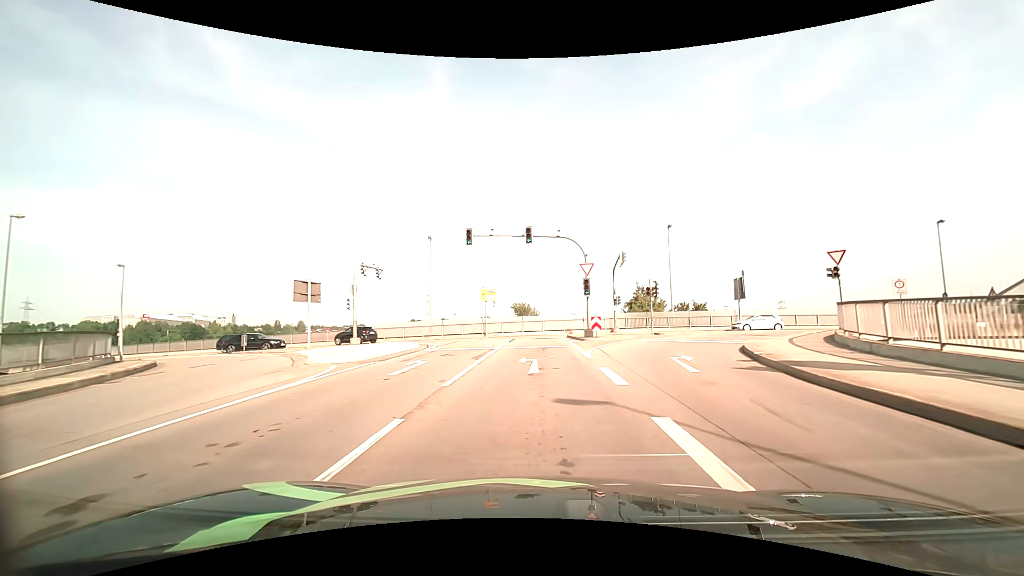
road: primary_link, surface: asphalt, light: Day
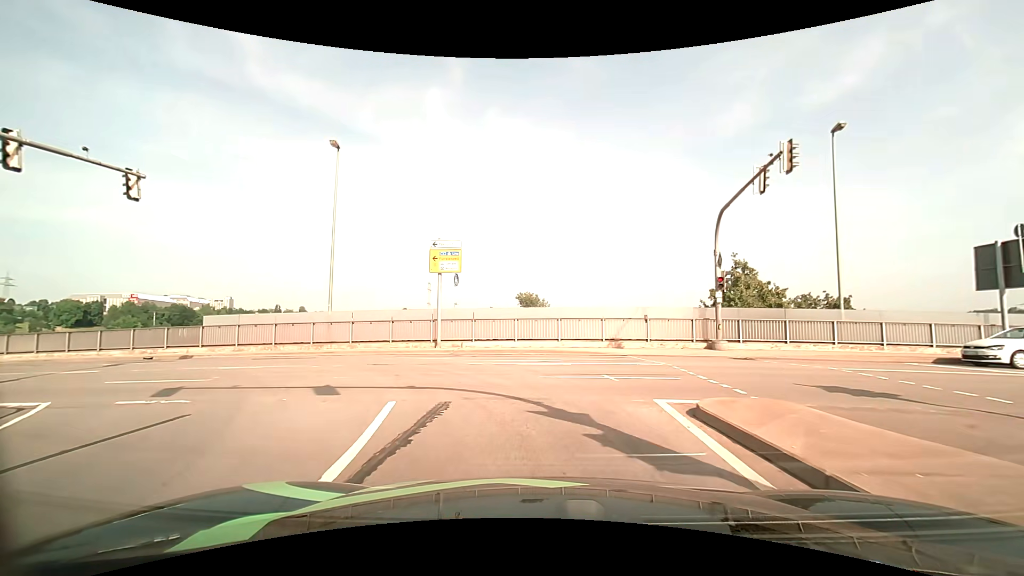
(0.0, +25.4) m; -1°
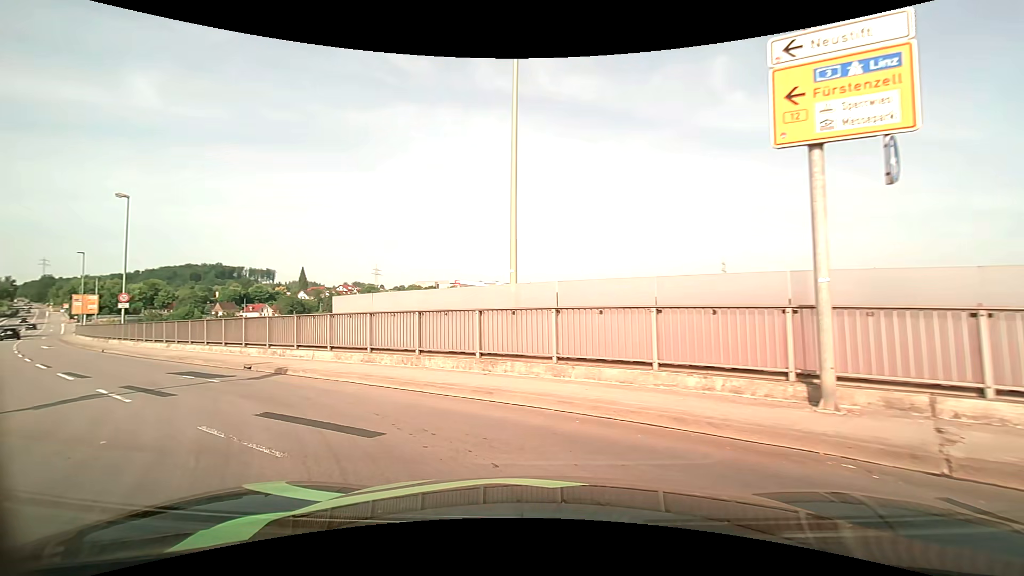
(-2.9, +15.1) m; -32°
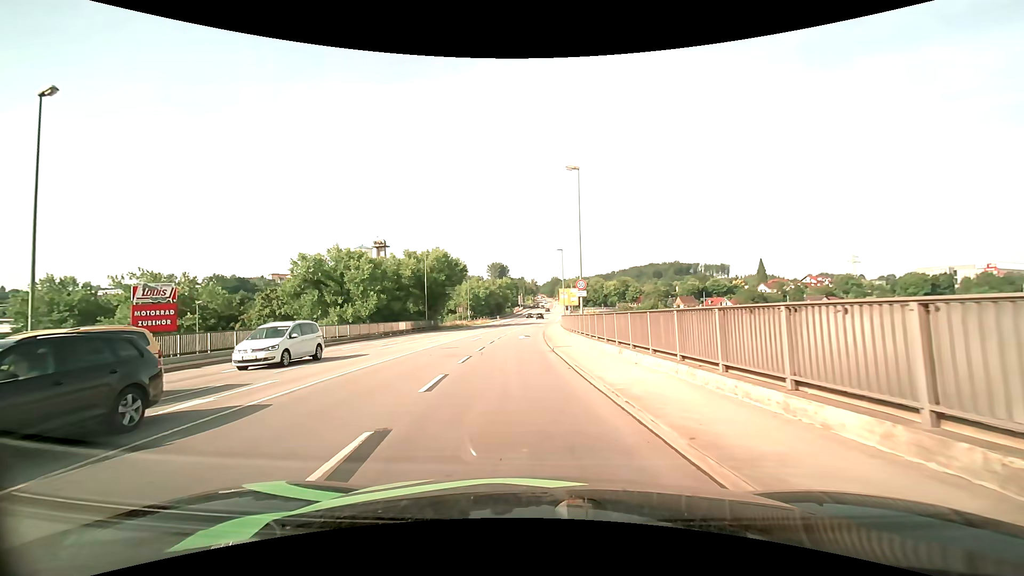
(-6.6, +12.1) m; -49°
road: primary
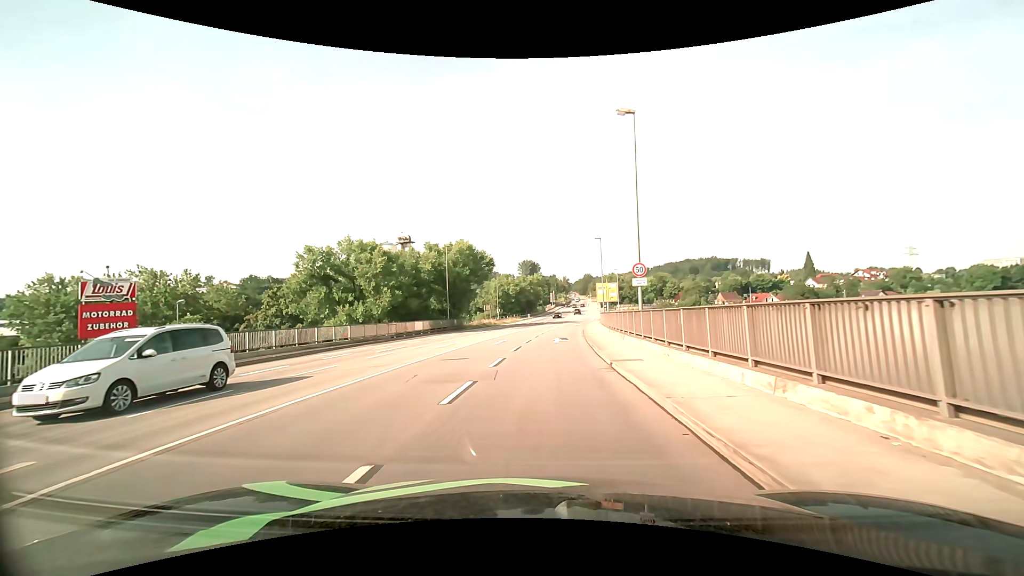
(-0.4, +7.8) m; -4°
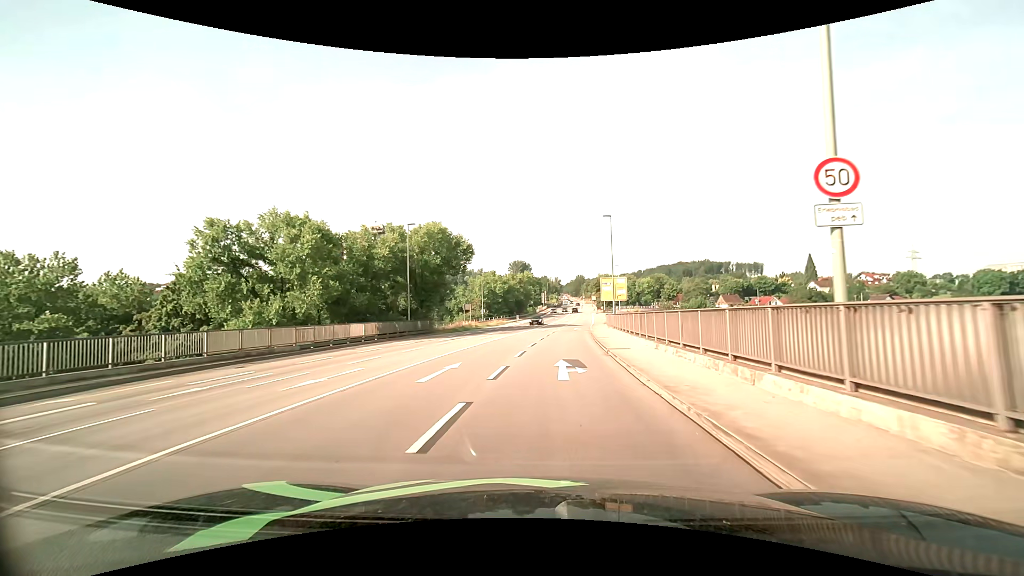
(+0.1, +15.0) m; +1°
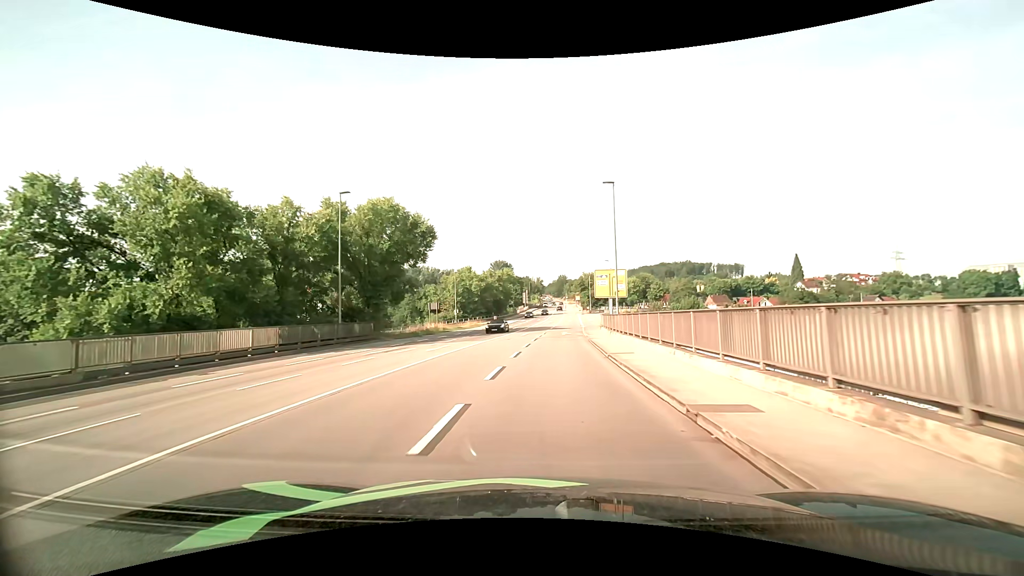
(+0.3, +12.2) m; +2°
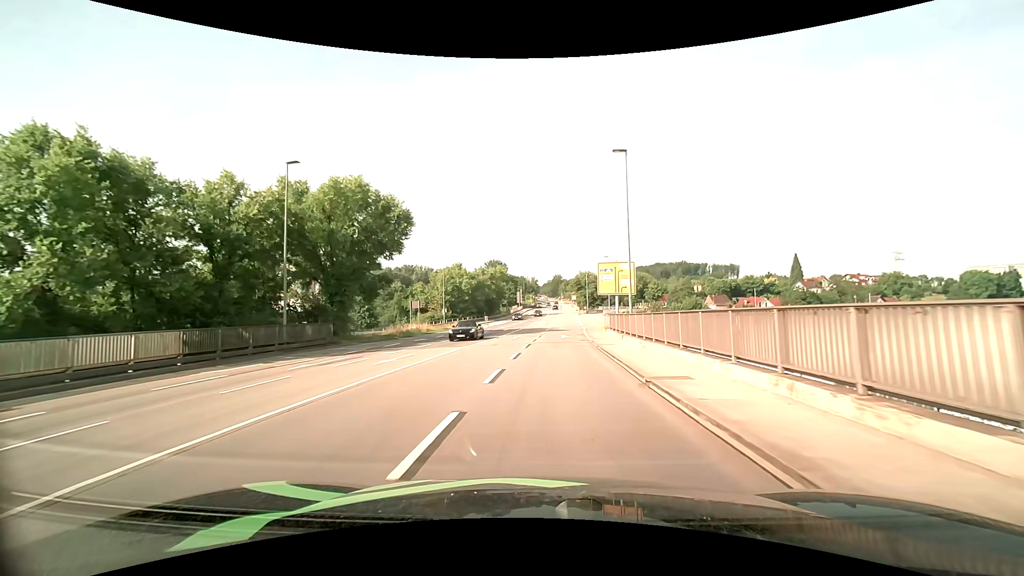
(0.0, +6.8) m; +1°
(0, +10) (0, +20) (+1, +30) (+1, +40) (+2, +50) (+3, +60) (+4, +70) (+4, +80) (+5, +90) (+5, +100) m
